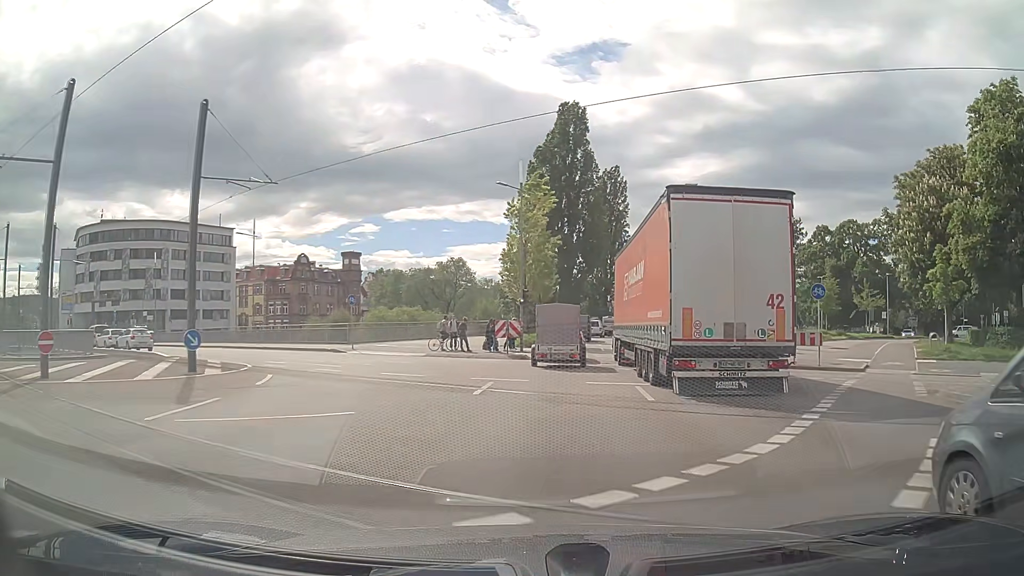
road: primary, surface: asphalt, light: Day
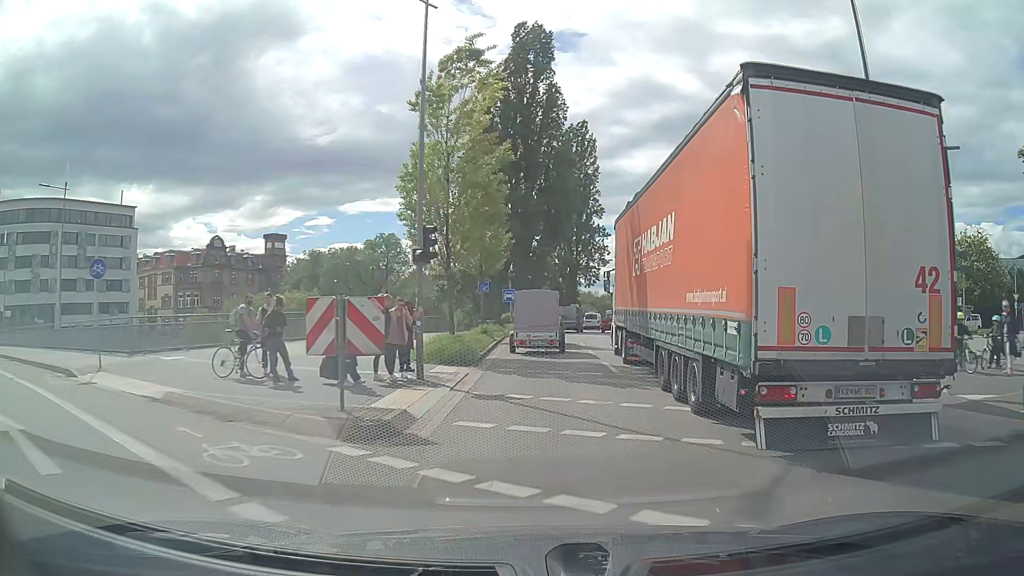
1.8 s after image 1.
(+0.6, +20.7) m; +3°
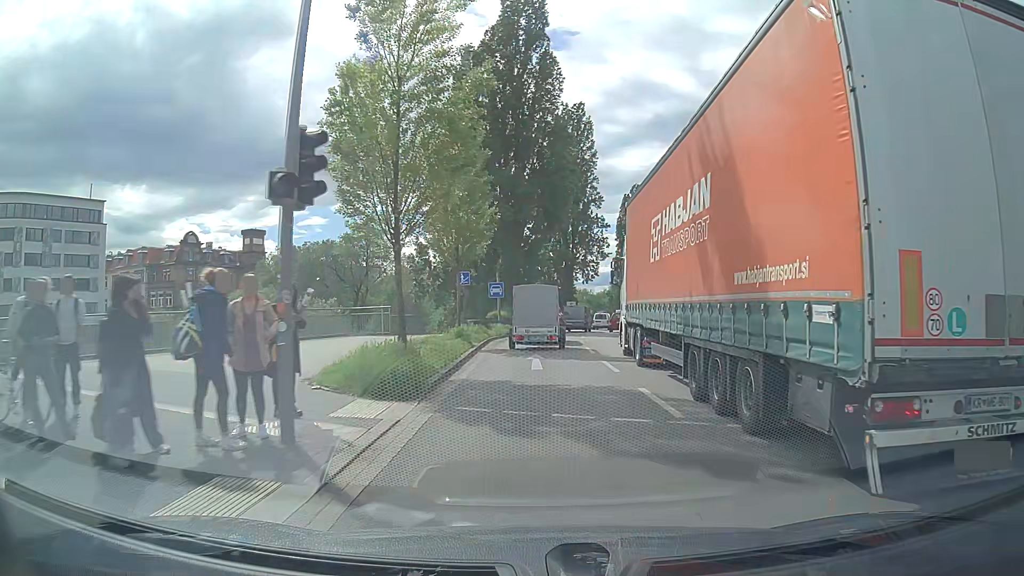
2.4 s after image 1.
(+0.1, +7.4) m; +1°
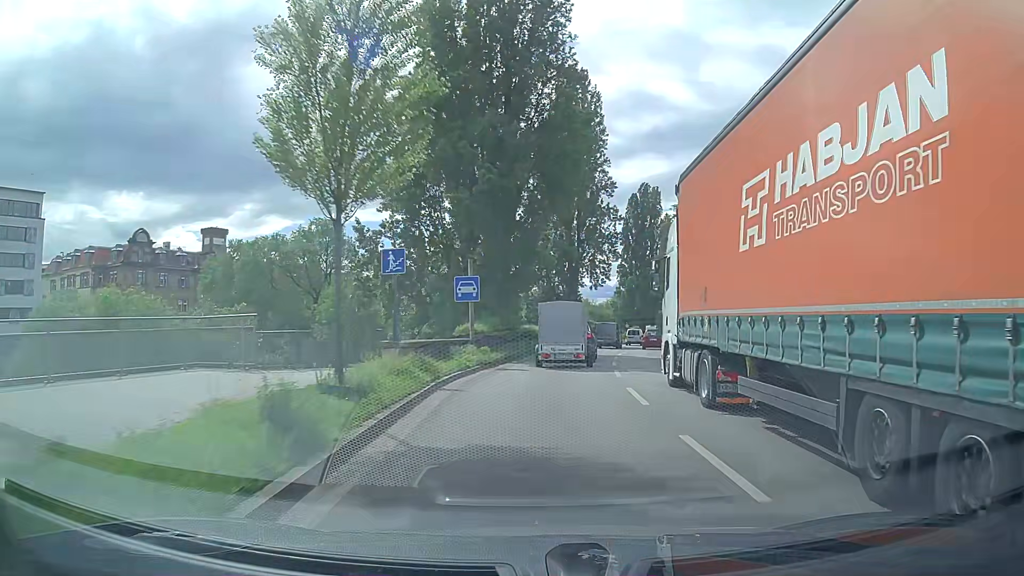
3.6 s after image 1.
(0.0, +15.3) m; +1°
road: residential
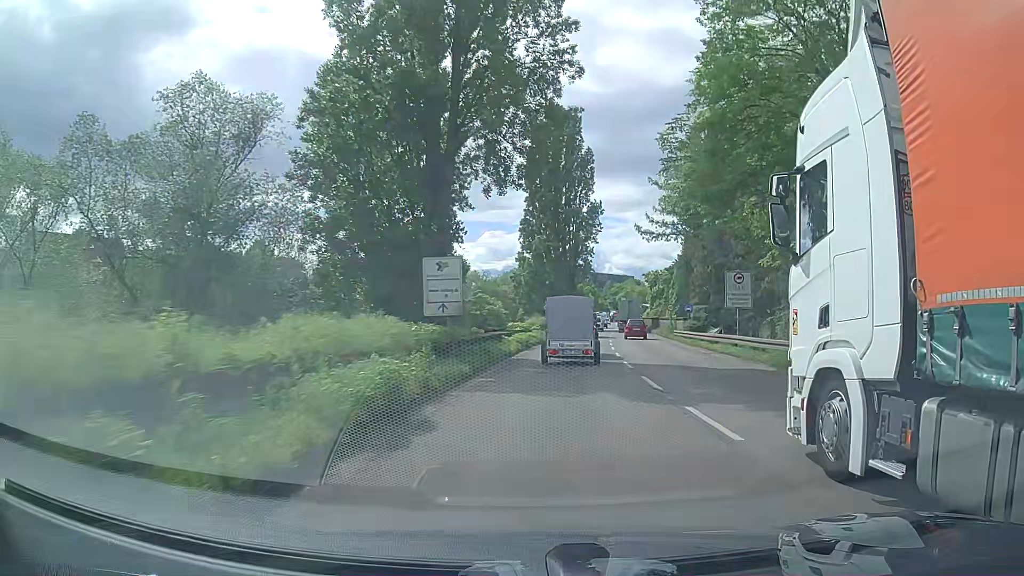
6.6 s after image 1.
(+2.9, +39.8) m; +9°
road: trunk
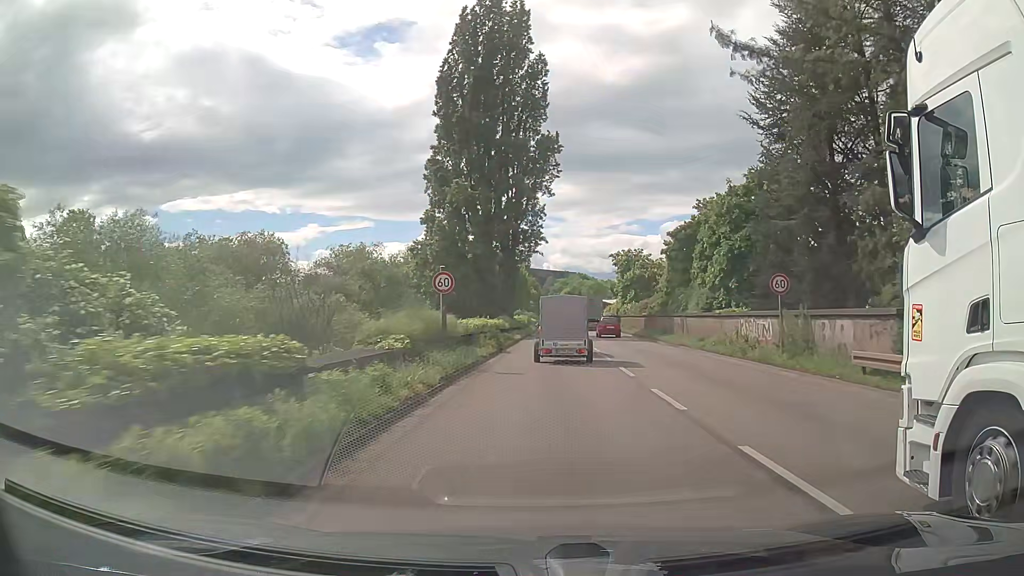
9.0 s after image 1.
(+1.7, +33.7) m; +5°
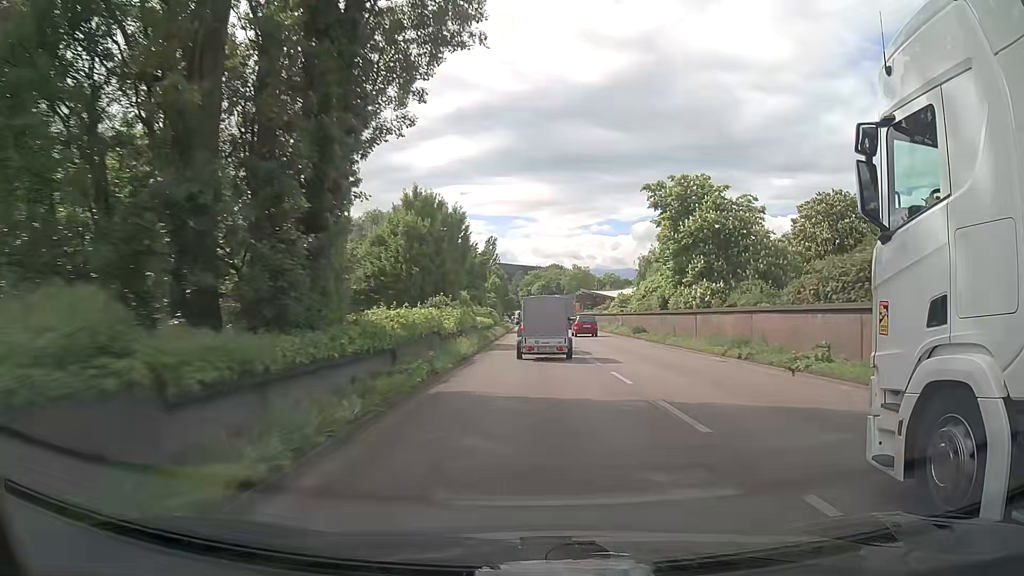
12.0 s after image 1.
(+1.3, +44.5) m; +2°
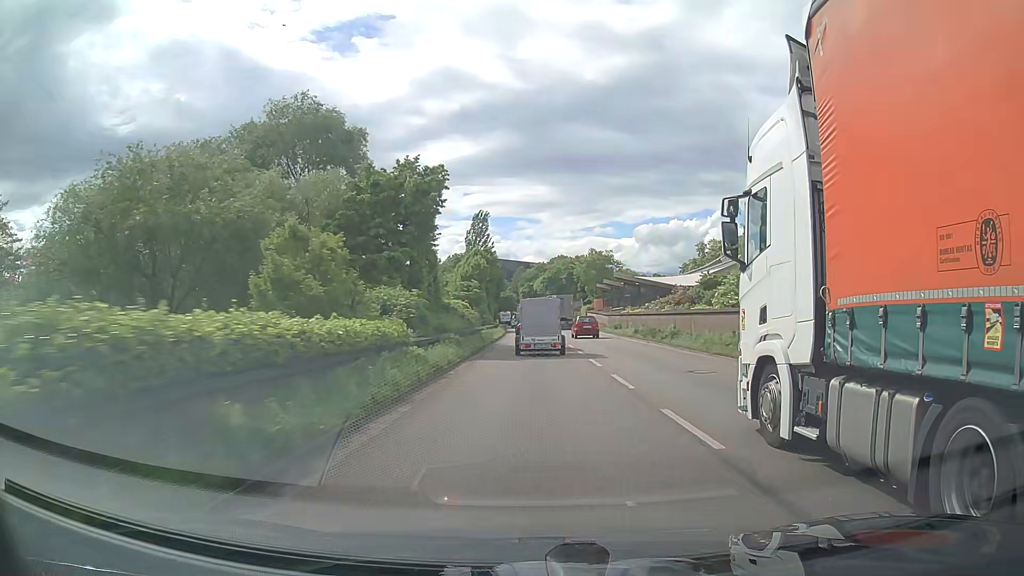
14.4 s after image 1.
(0.0, +37.1) m; 0°
(0, +10) (0, +20) (0, +30) (0, +40) (0, +50) (0, +60) (-1, +70) (-1, +80) (-2, +90) (-2, +100) m
